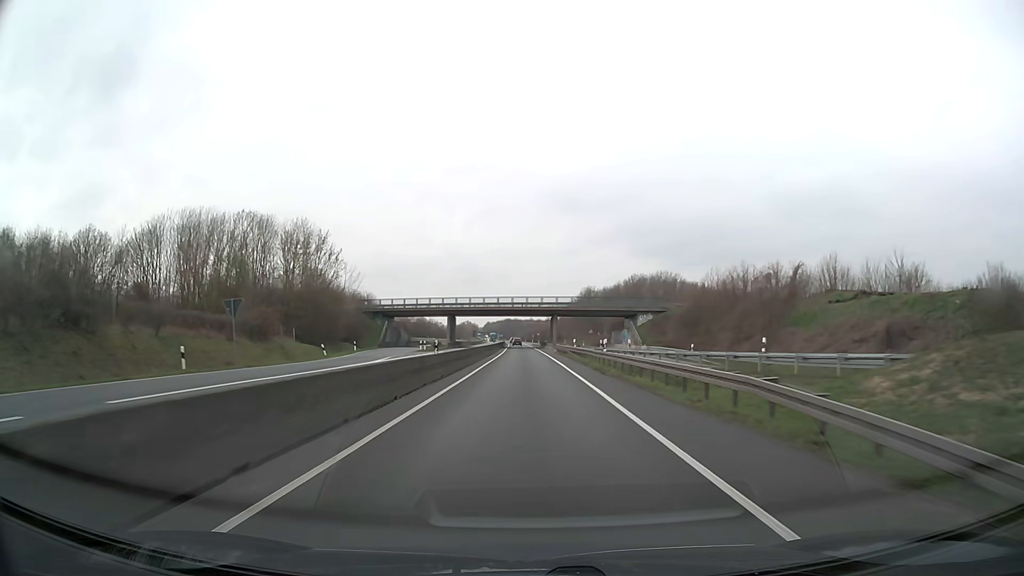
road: trunk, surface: asphalt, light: Day
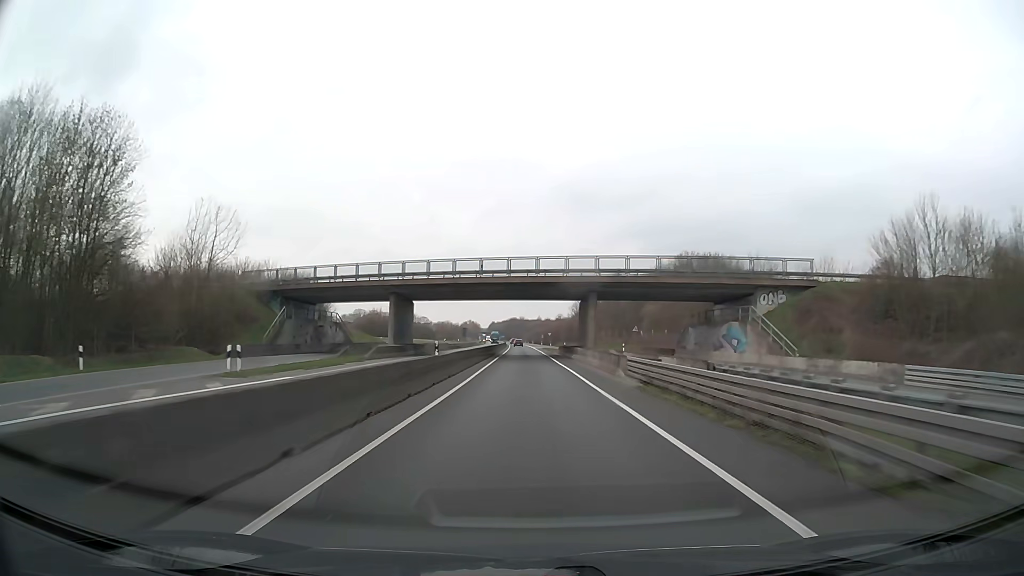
(-0.2, +47.5) m; -1°
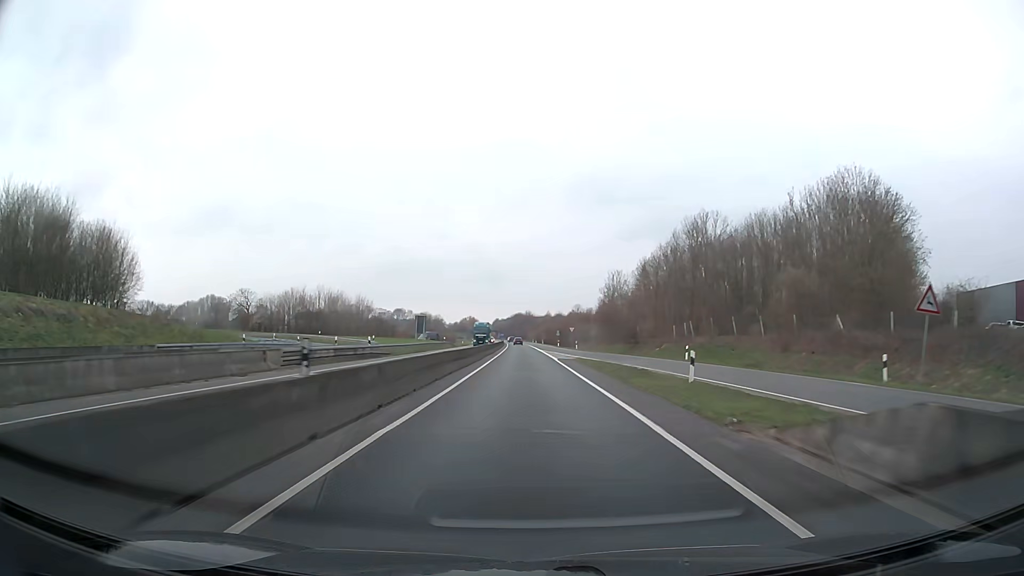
(-0.2, +63.3) m; 0°
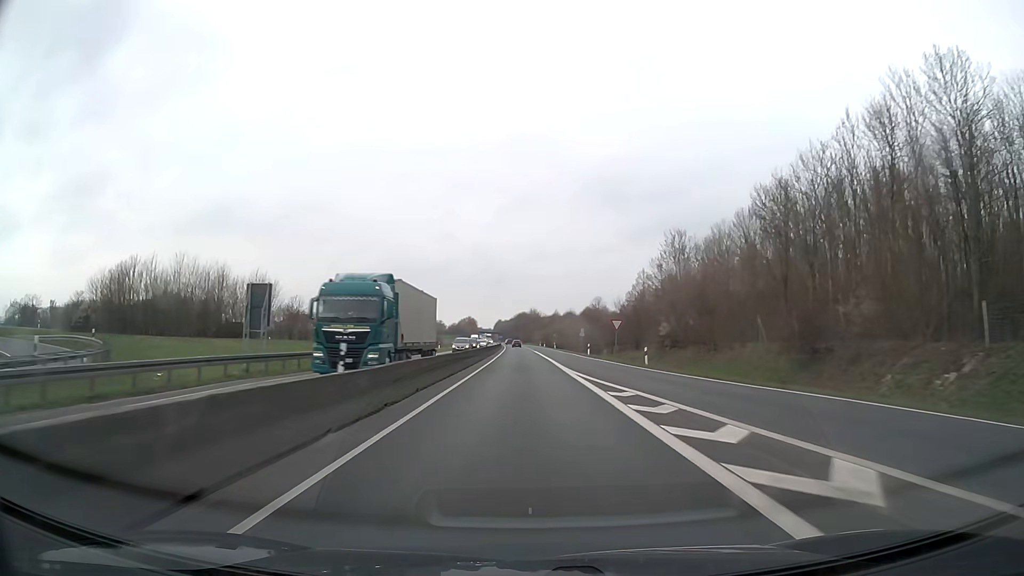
(-0.6, +47.4) m; -1°
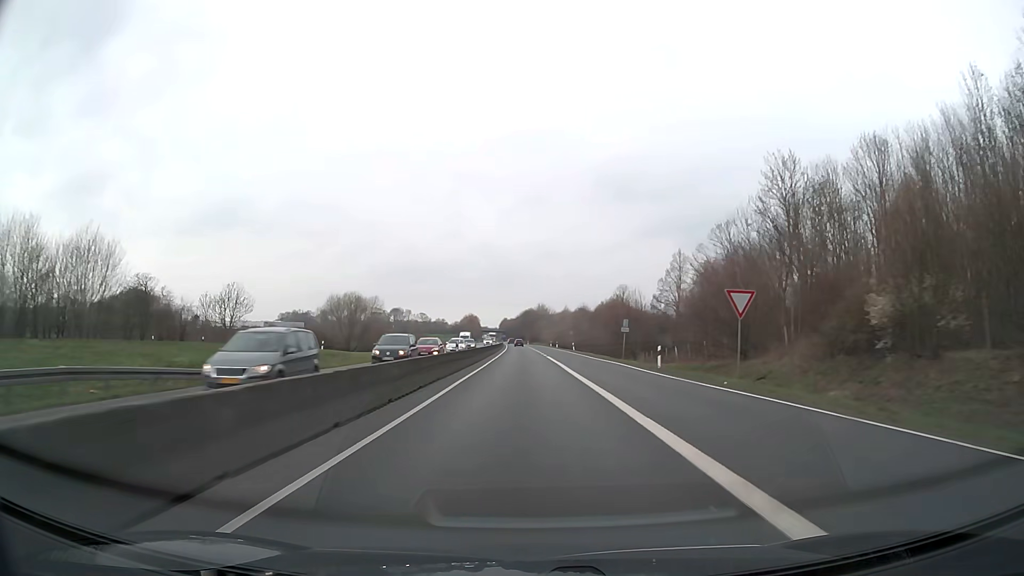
(0.0, +31.6) m; 0°
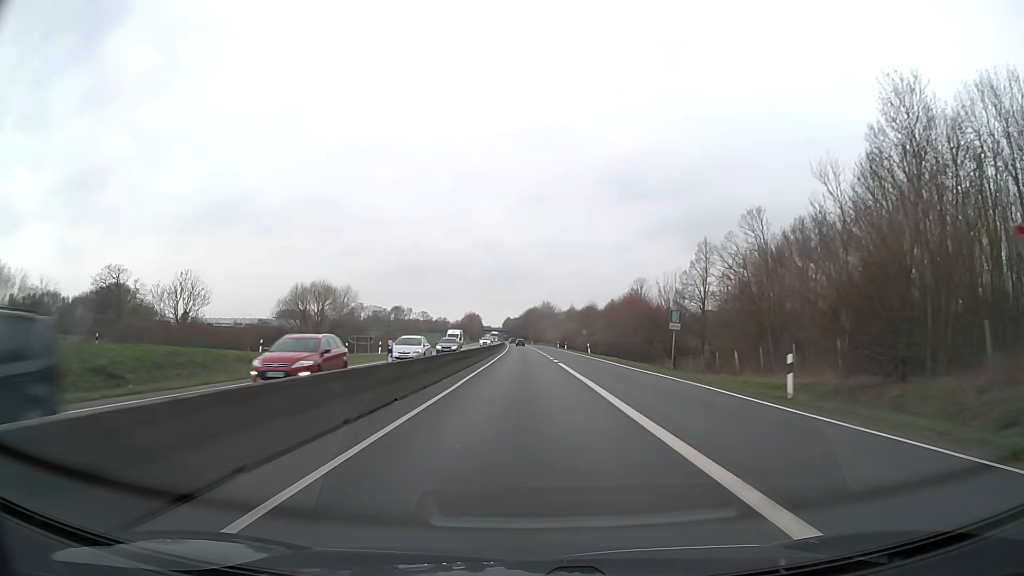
(-0.1, +15.8) m; 0°
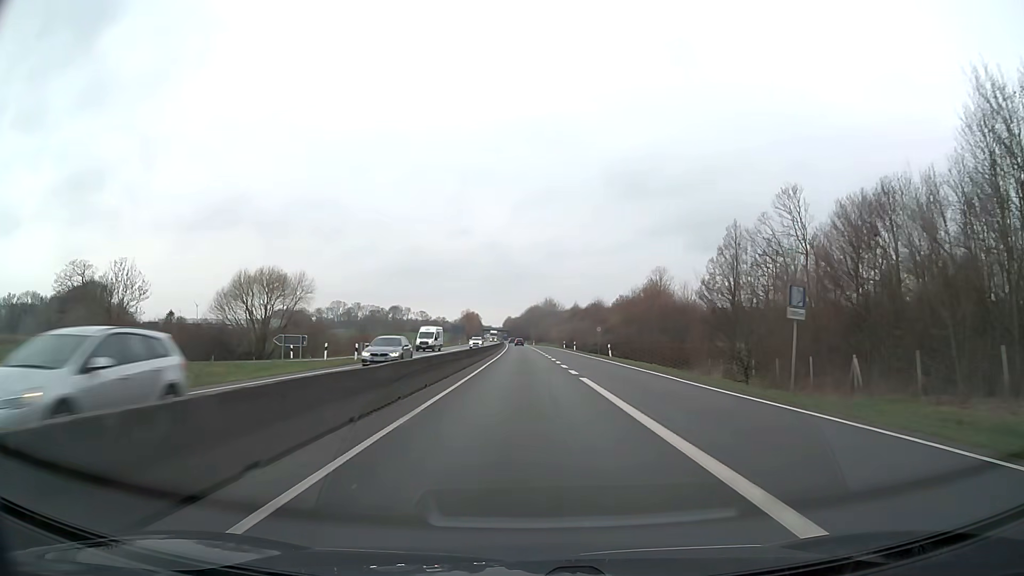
(0.0, +15.8) m; 0°
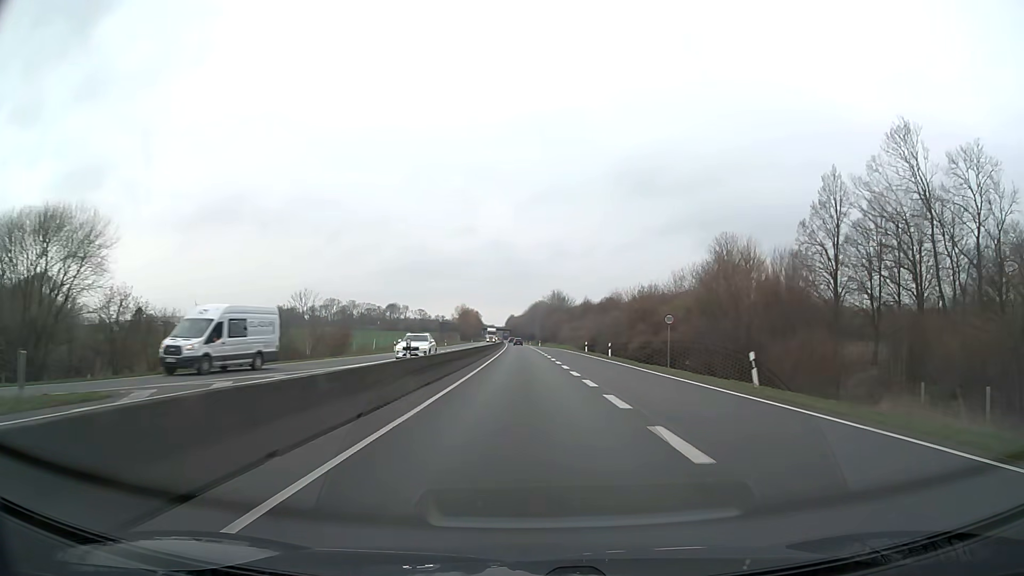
(-0.1, +31.6) m; 0°
(0, +10) (0, +20) (0, +30) (0, +40) (0, +50) (0, +60) (-1, +70) (-1, +80) (-1, +90) (-1, +100) m
